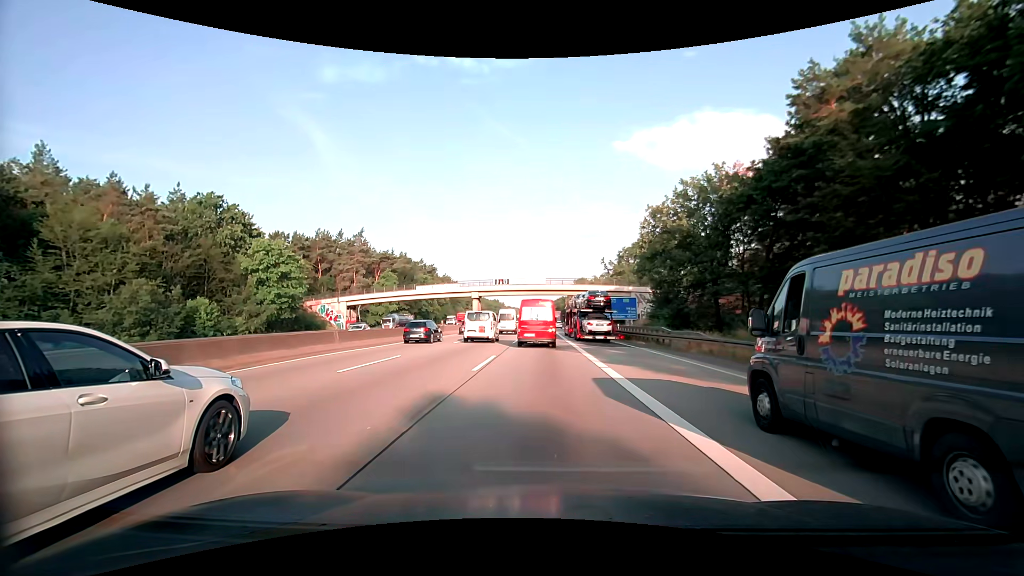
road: motorway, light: Day
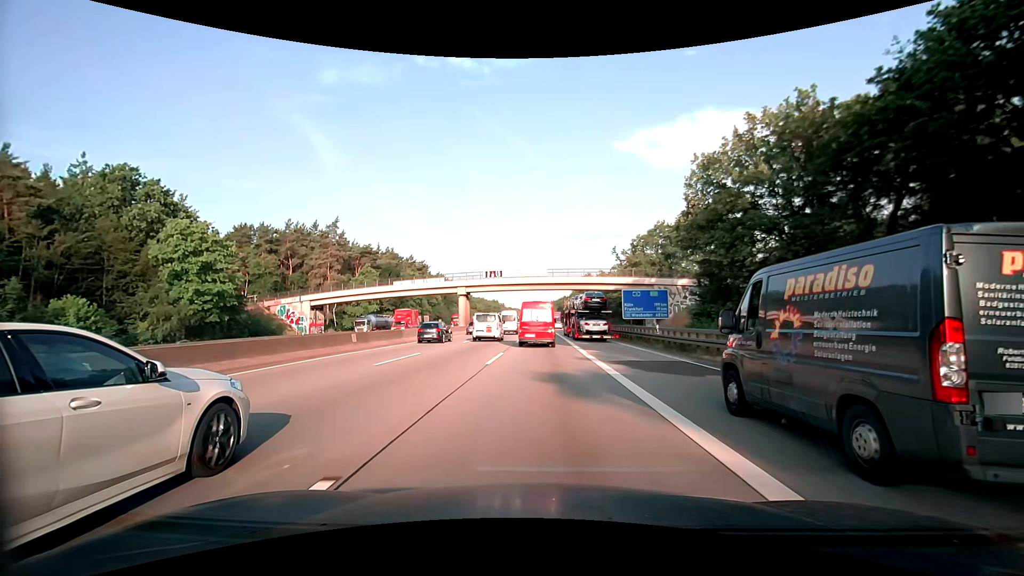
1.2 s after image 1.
(-0.1, +15.4) m; 0°
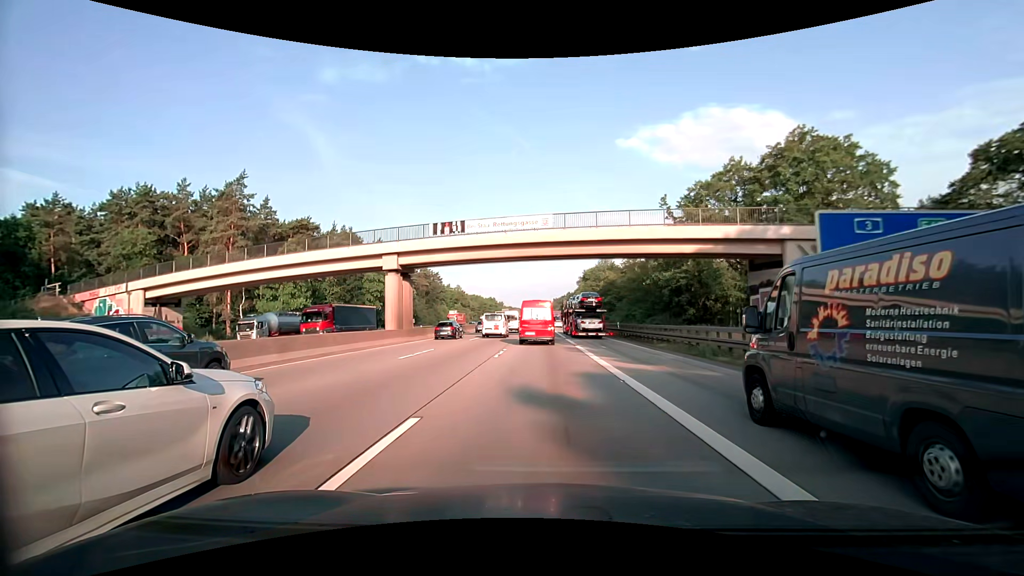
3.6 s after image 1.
(0.0, +34.0) m; 0°
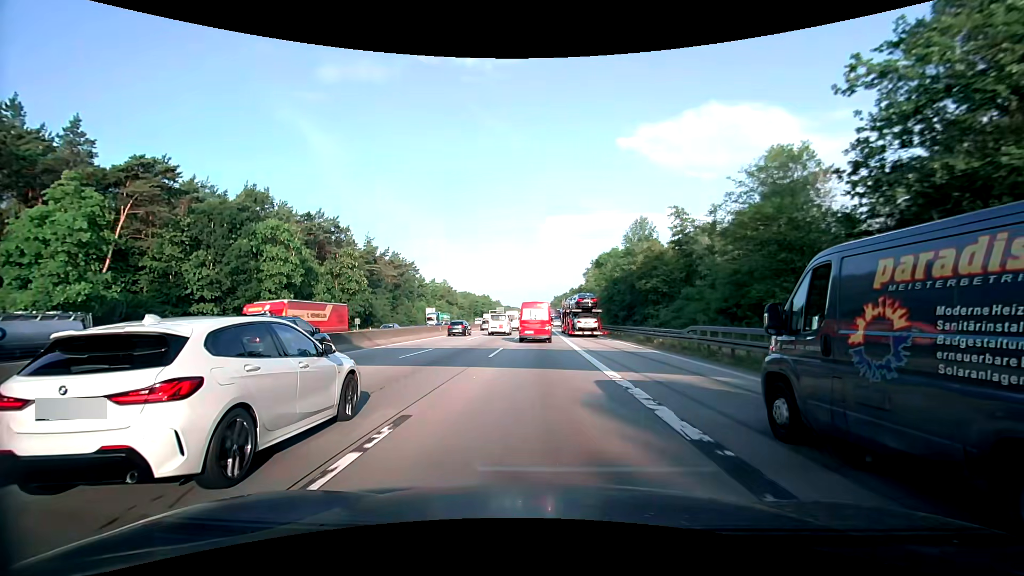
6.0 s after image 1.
(0.0, +35.9) m; 0°
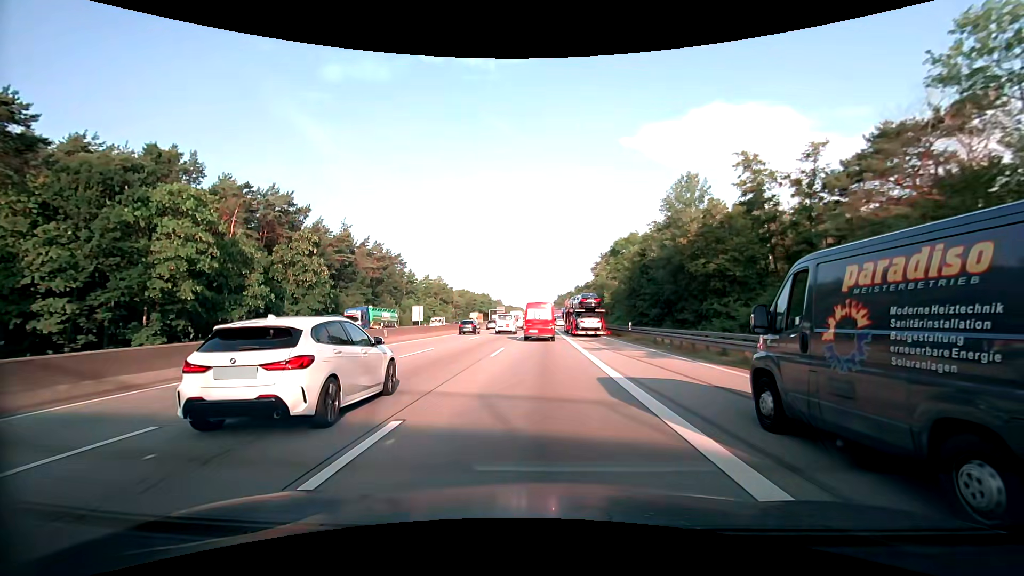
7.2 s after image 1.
(0.0, +18.4) m; 0°
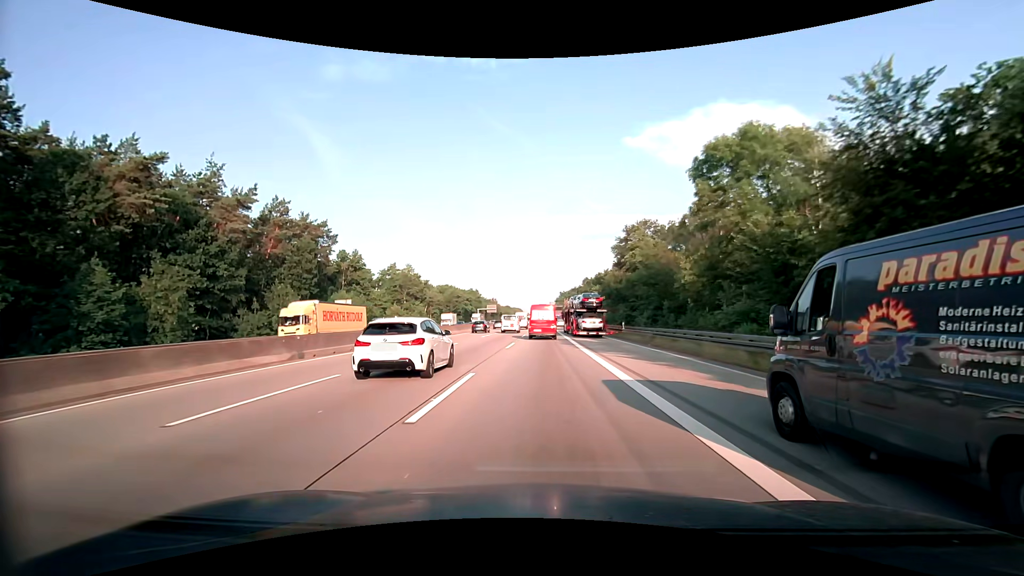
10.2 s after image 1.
(-0.3, +48.2) m; 0°
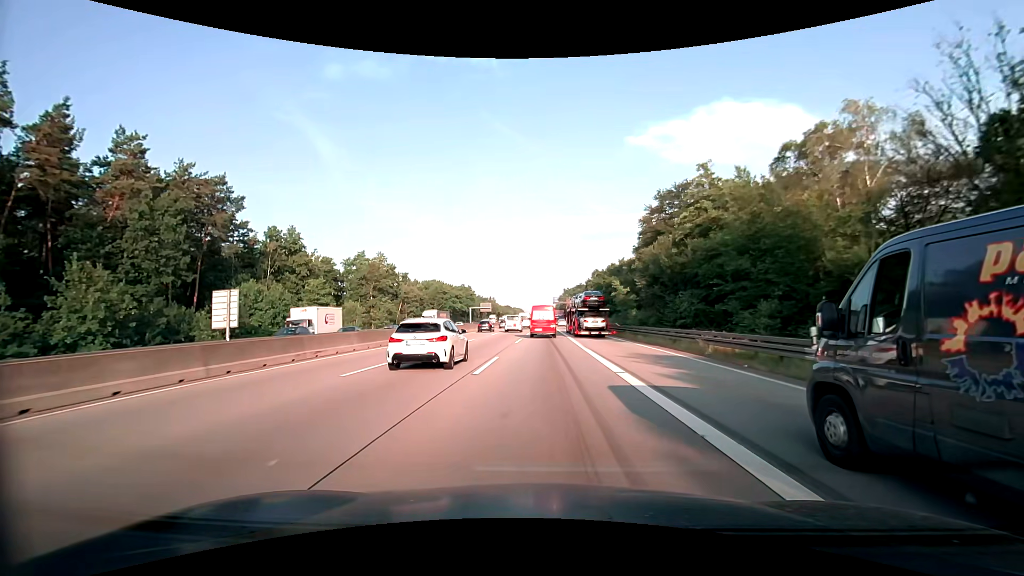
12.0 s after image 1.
(-0.1, +30.4) m; 0°
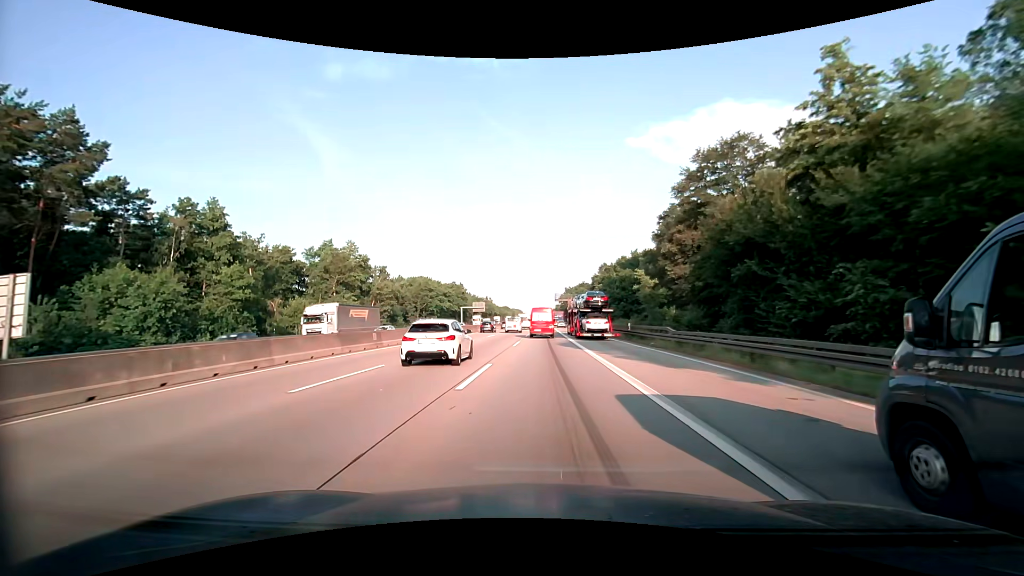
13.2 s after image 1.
(-0.1, +20.8) m; 0°
(0, +10) (0, +20) (0, +30) (0, +40) (0, +50) (0, +60) (0, +70) (0, +80) (0, +90) (0, +100) m
